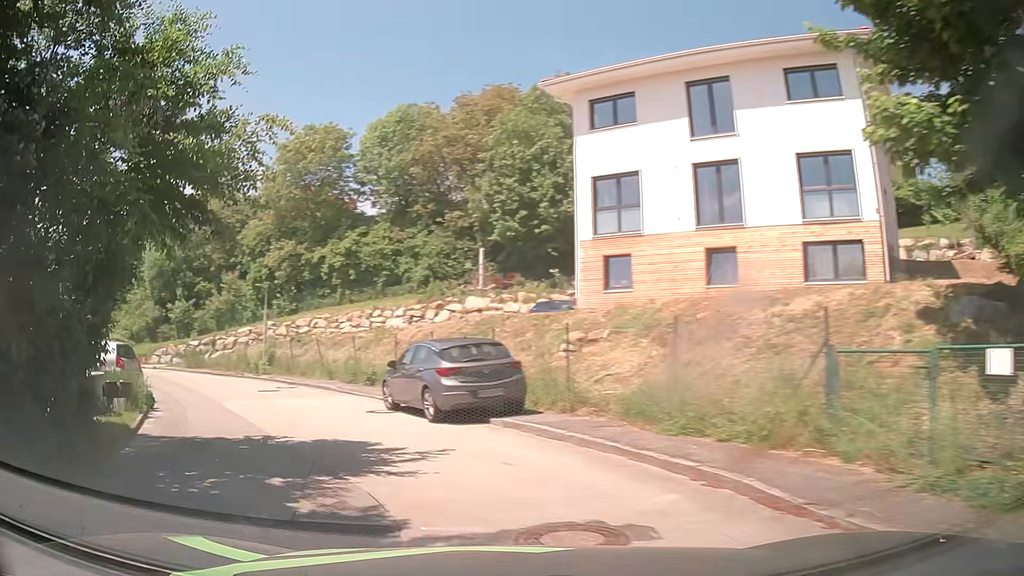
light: Day
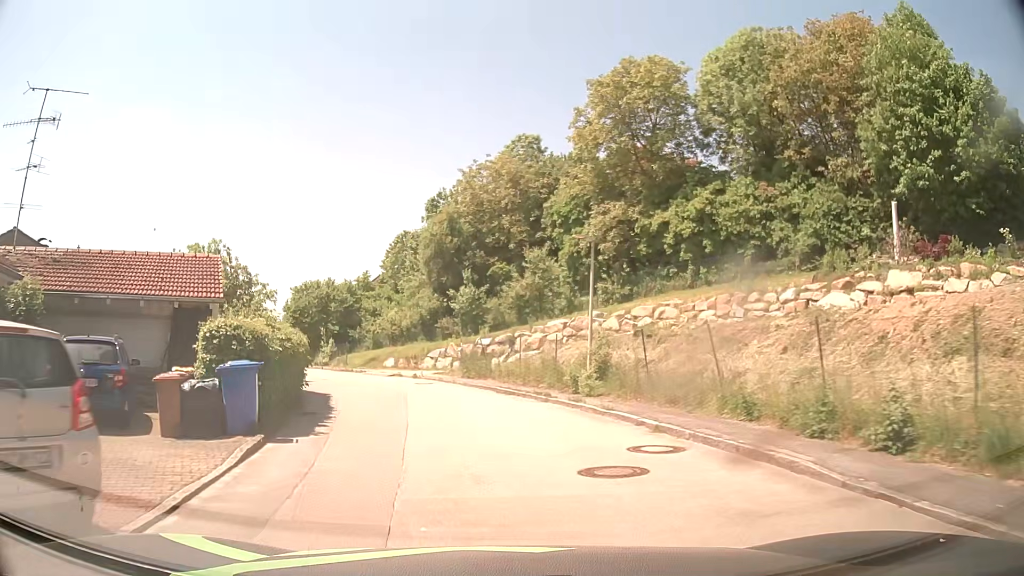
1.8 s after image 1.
(-4.8, +13.6) m; -28°
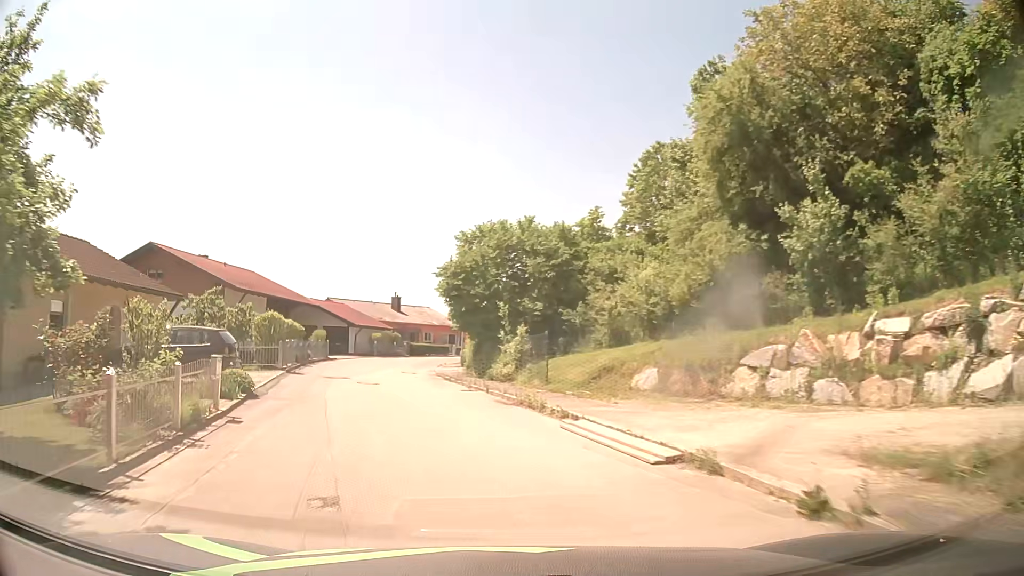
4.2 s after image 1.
(-4.0, +24.6) m; -21°
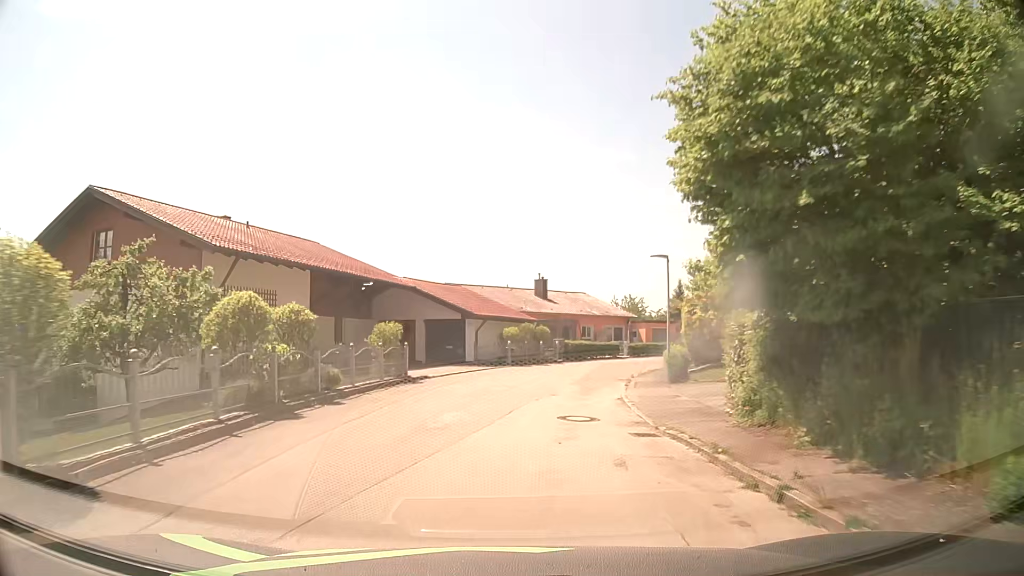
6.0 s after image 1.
(-2.9, +19.5) m; -13°
(0, +10) (+1, +20) (+3, +30) (+7, +39) (+12, +47) (+19, +55) (+27, +61) (+35, +67) (+44, +72) (+53, +75) m
